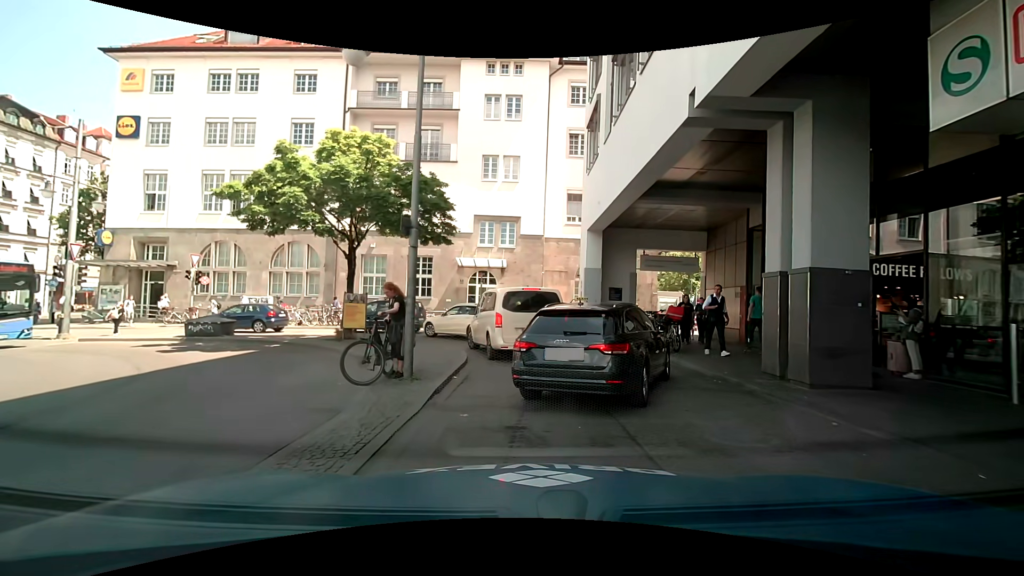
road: service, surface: asphalt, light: Day
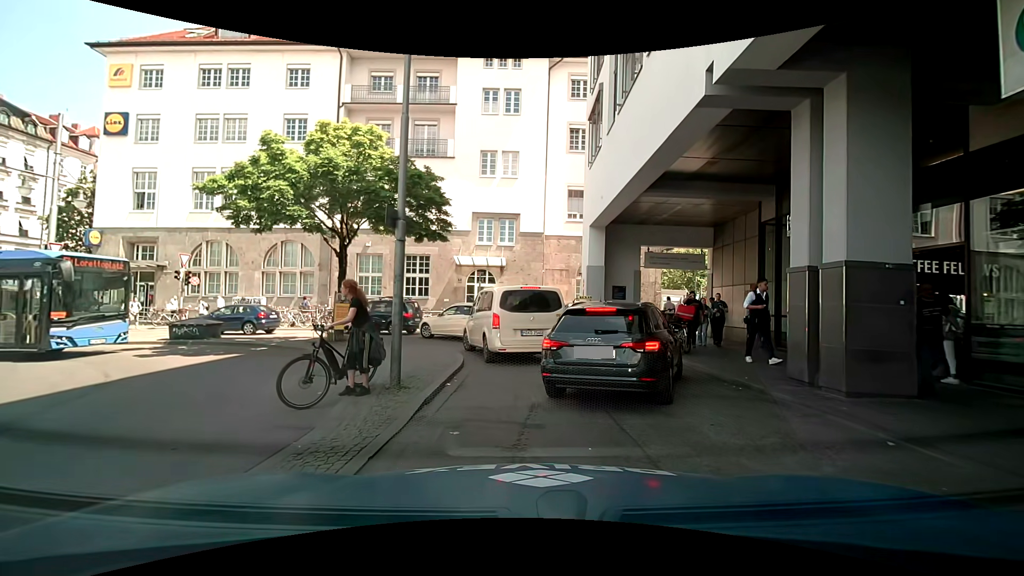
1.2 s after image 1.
(0.0, +0.8) m; 0°
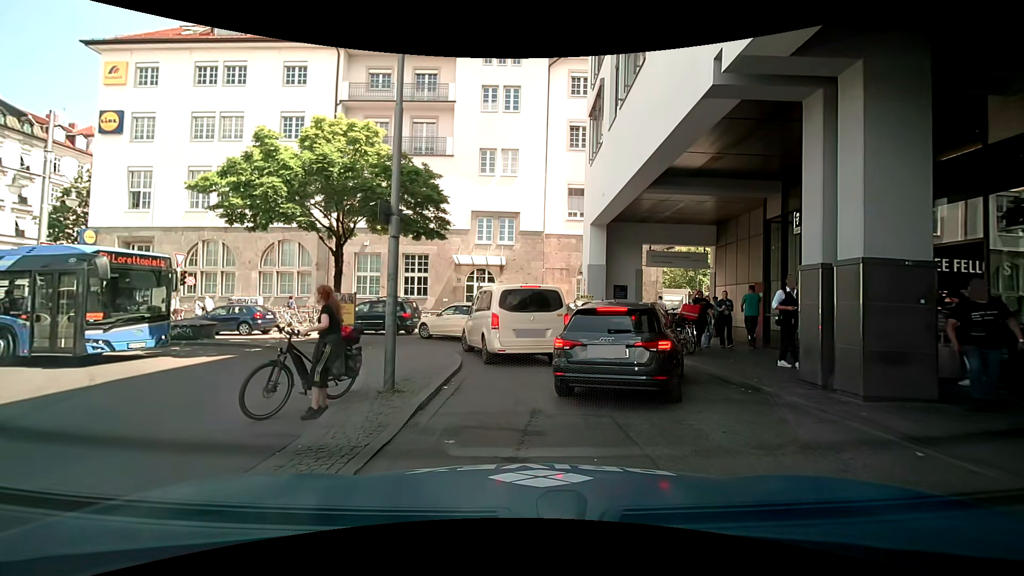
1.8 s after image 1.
(0.0, +0.3) m; 0°
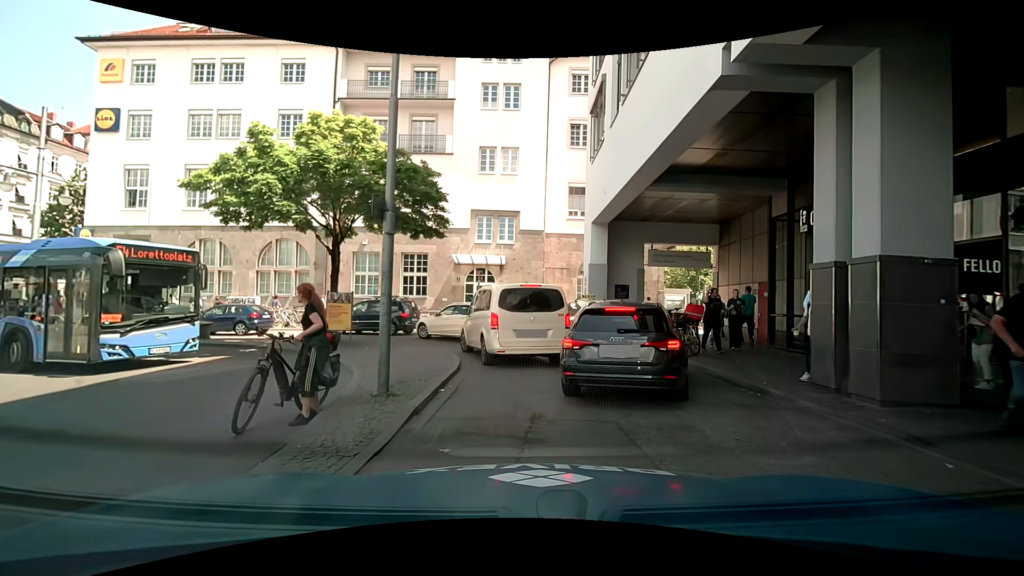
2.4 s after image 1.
(0.0, +0.3) m; 0°
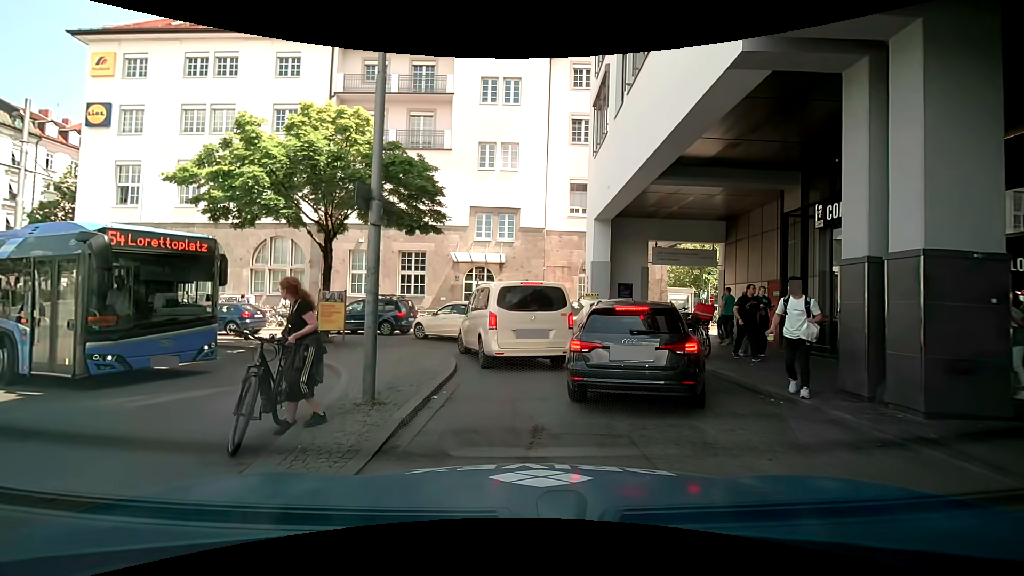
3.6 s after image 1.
(0.0, +0.7) m; 0°
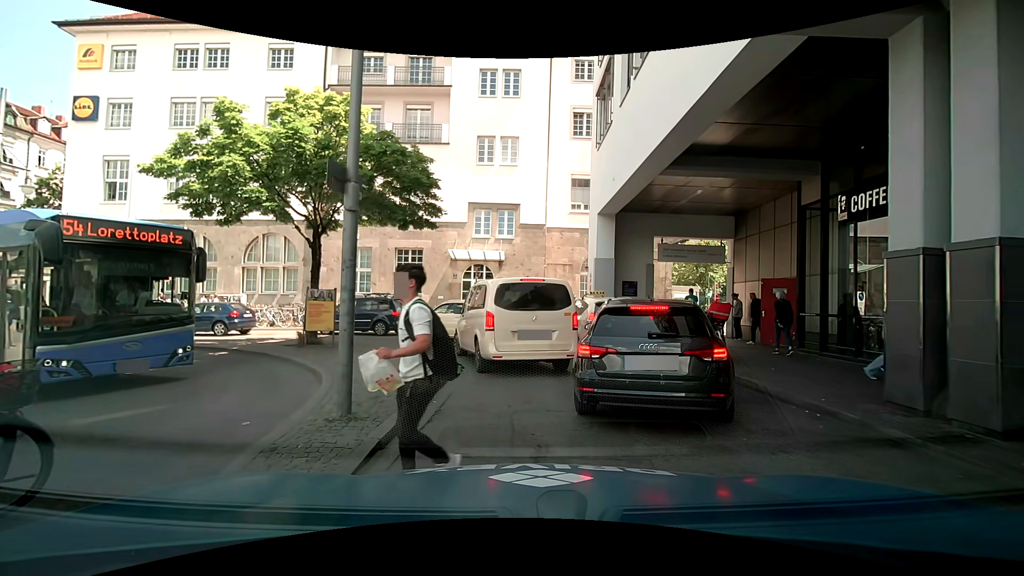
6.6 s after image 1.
(0.0, +0.9) m; 0°
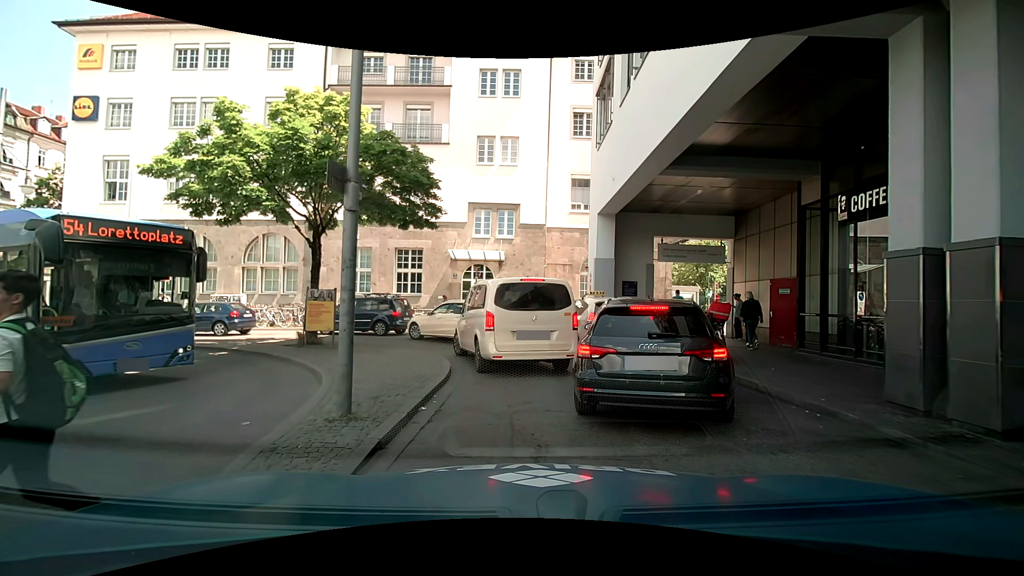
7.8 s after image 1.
(0.0, 0.0) m; 0°
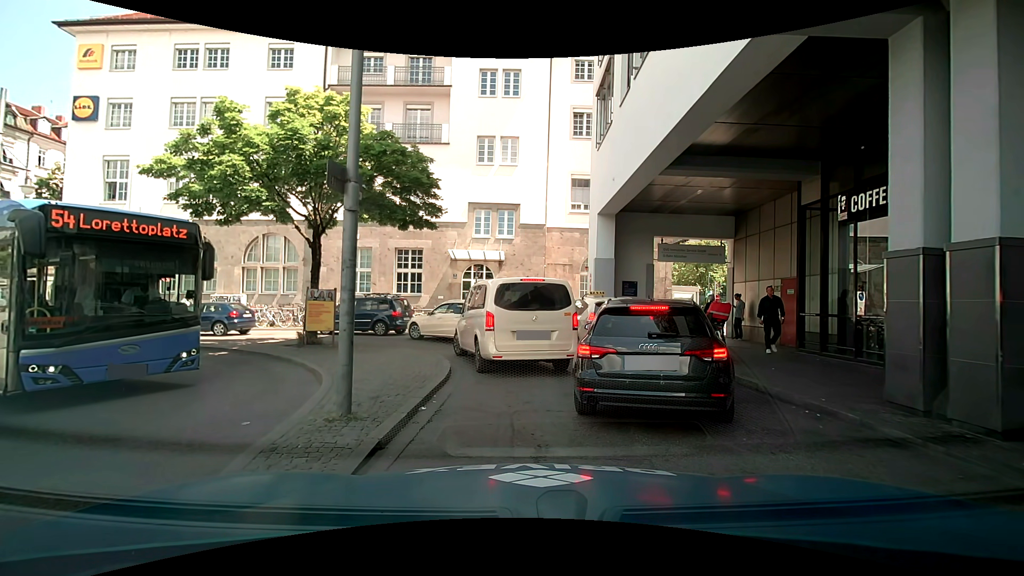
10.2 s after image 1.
(0.0, 0.0) m; 0°
